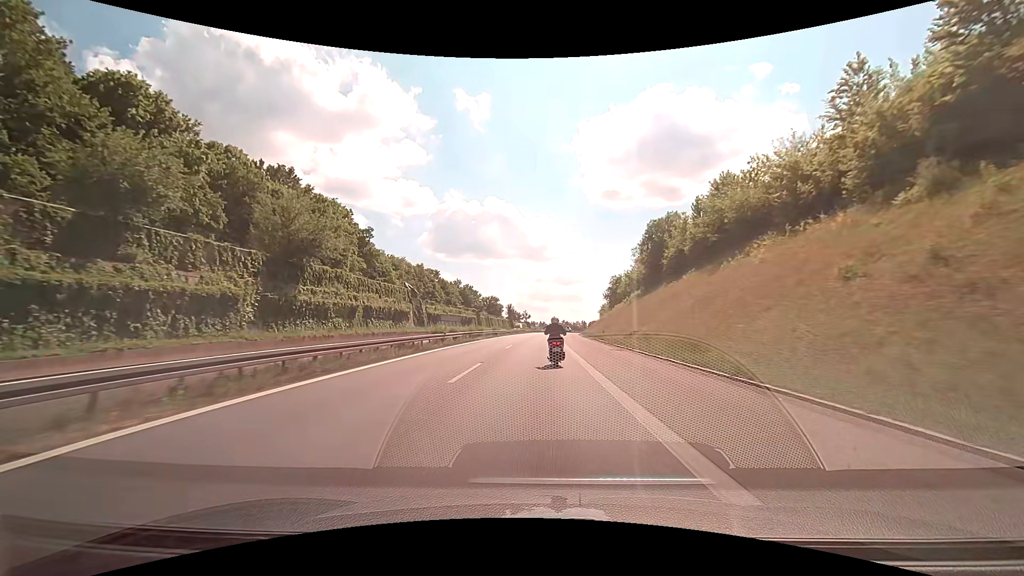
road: motorway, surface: asphalt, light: Day
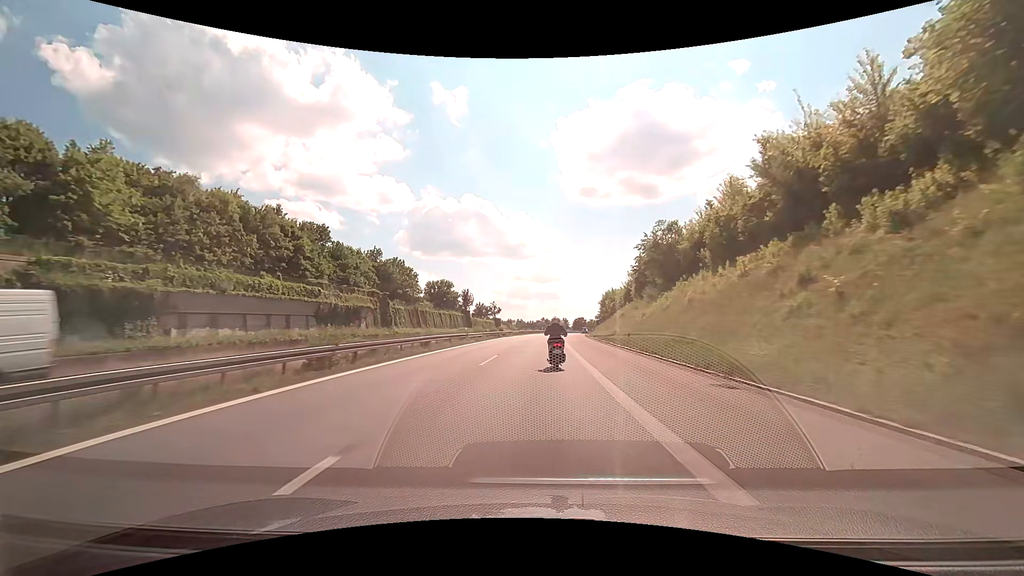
(+1.5, +66.4) m; +3°
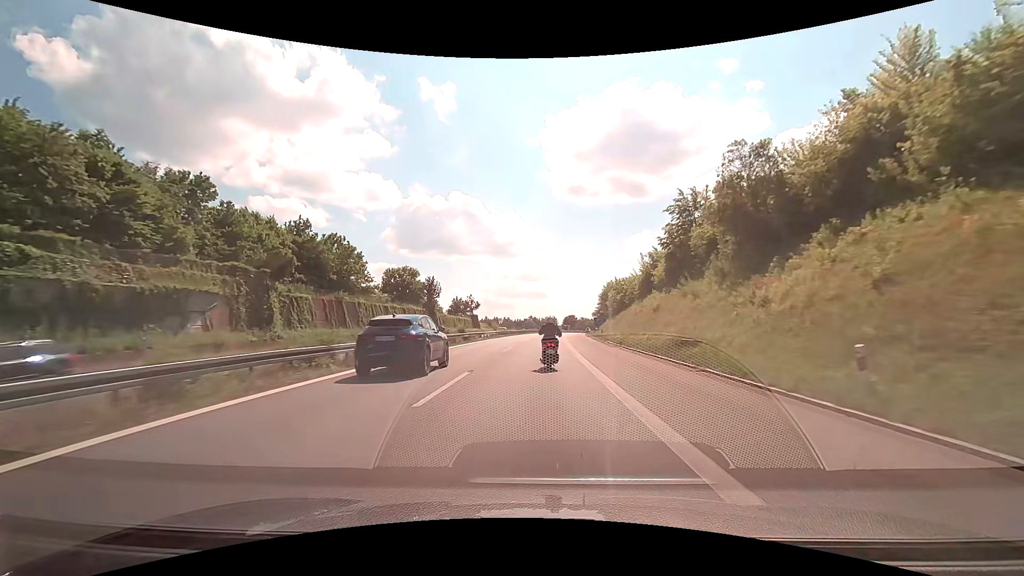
(+0.2, +26.8) m; +1°
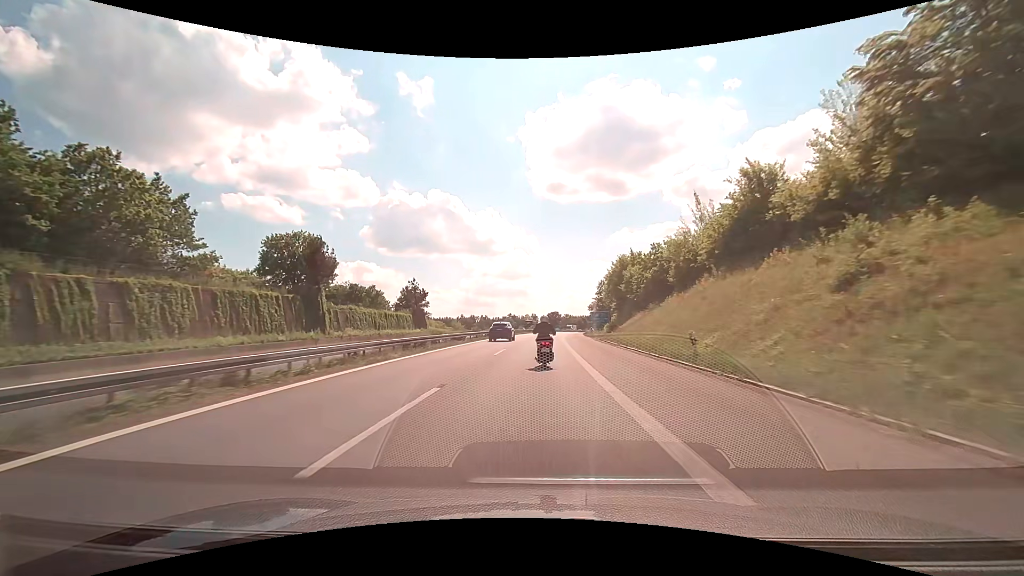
(+0.9, +39.6) m; +2°
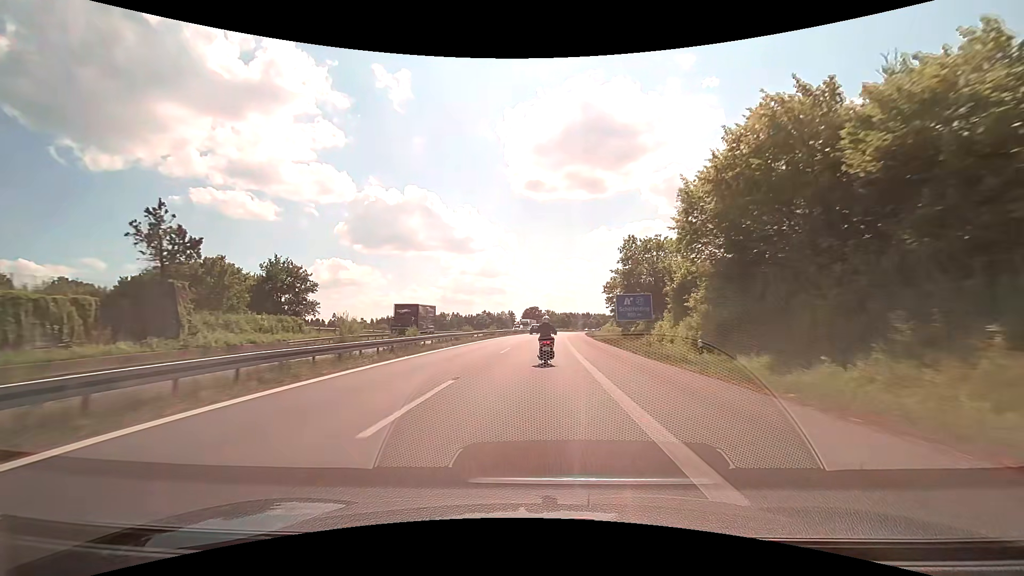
(+1.3, +52.3) m; +2°
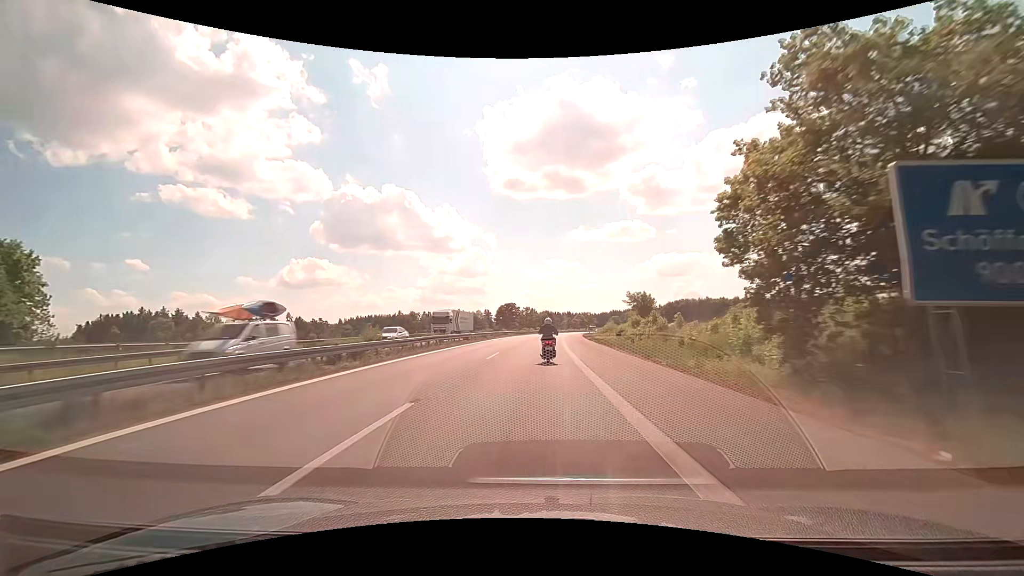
(+0.9, +39.4) m; +2°
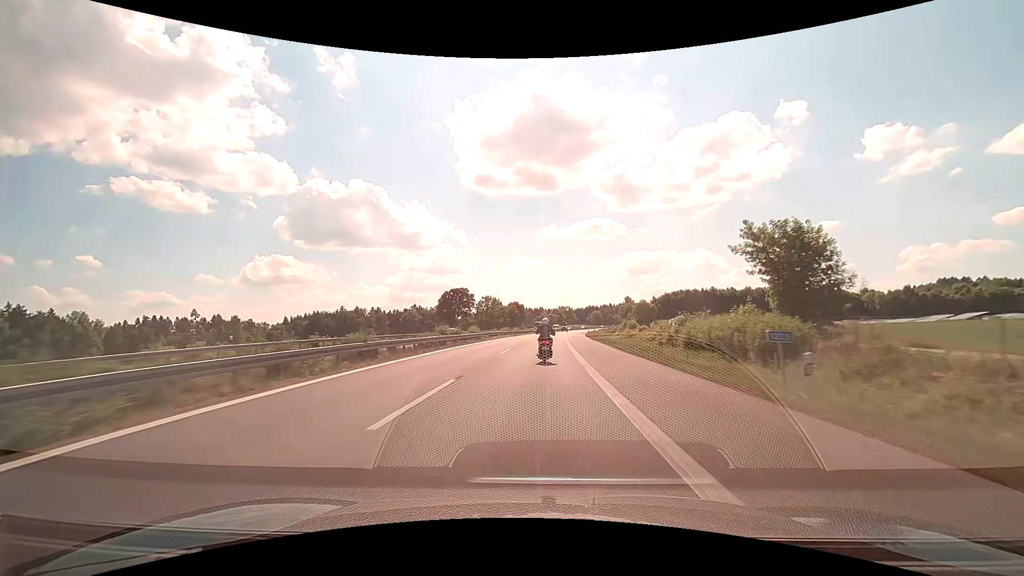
(+2.0, +68.2) m; +3°
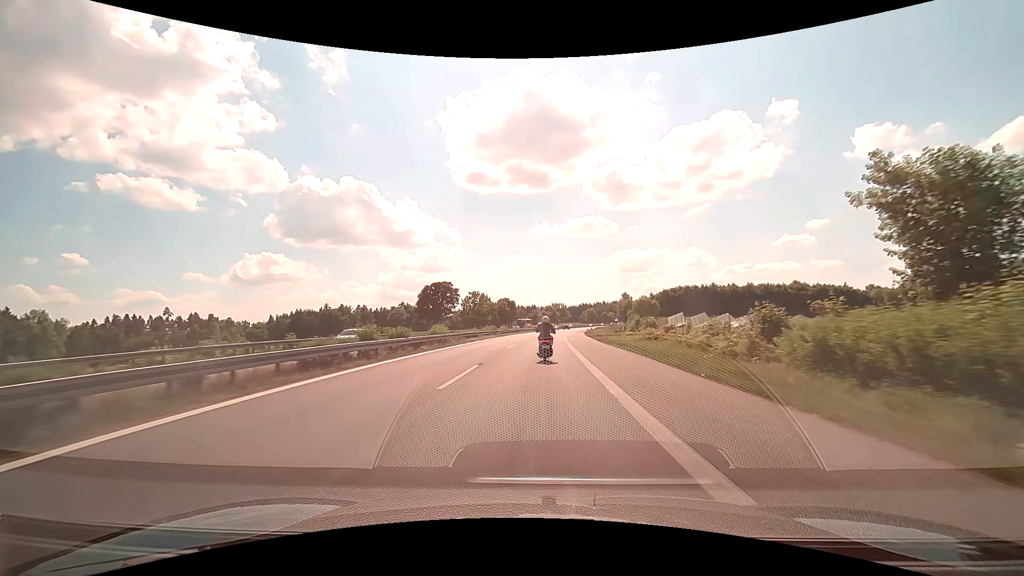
(+0.1, +14.0) m; +1°
(0, +10) (0, +20) (0, +30) (+1, +40) (+1, +50) (+2, +60) (+2, +70) (+3, +80) (+4, +90) (+4, +100) m
